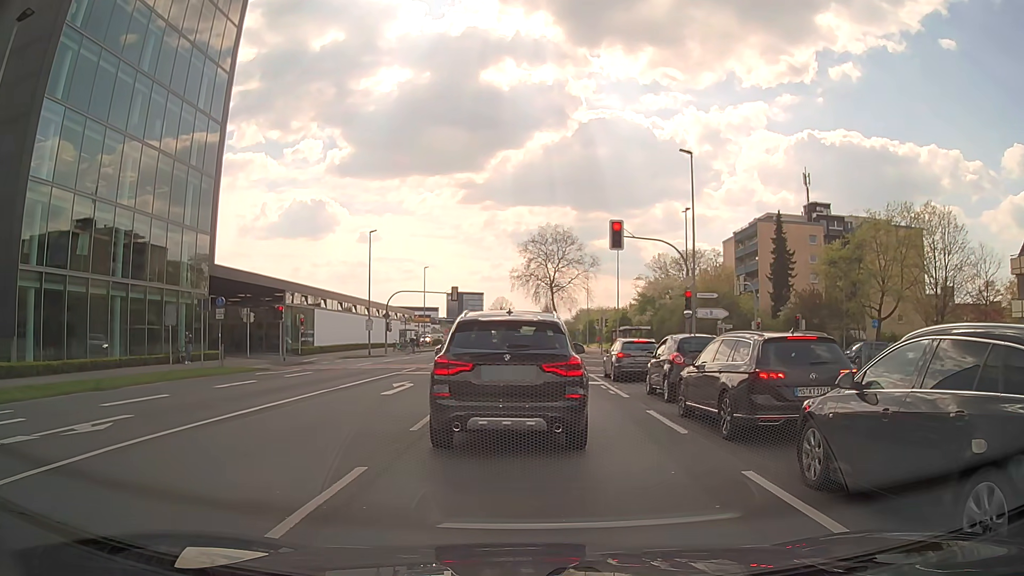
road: secondary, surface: asphalt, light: Day
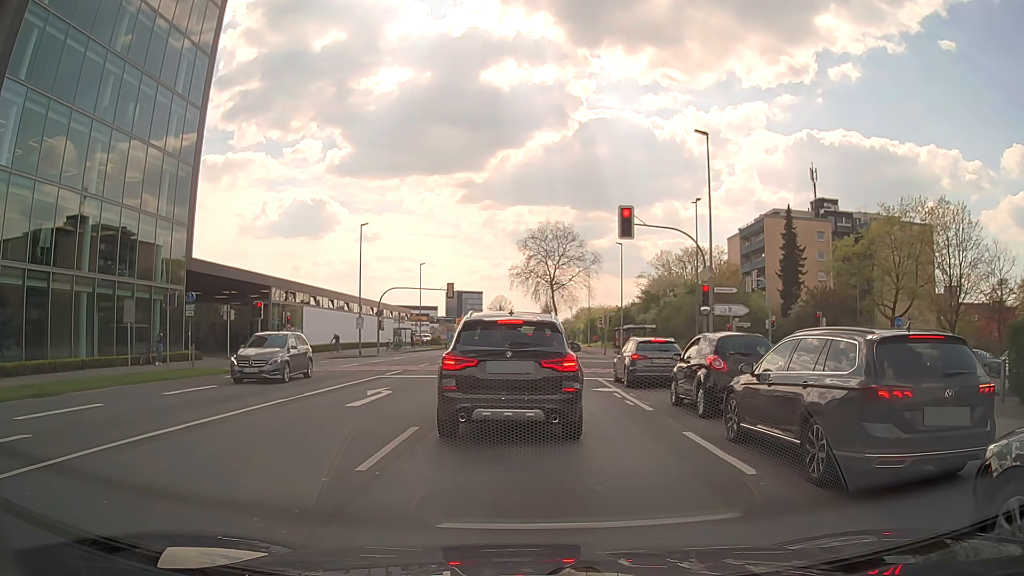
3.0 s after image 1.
(0.0, +3.0) m; 0°
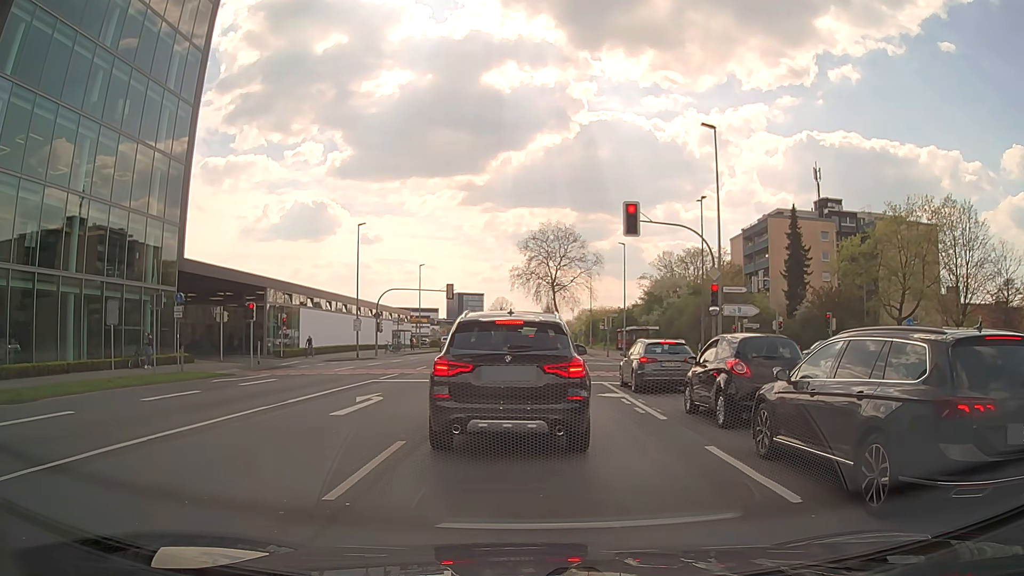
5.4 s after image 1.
(0.0, +1.2) m; 0°
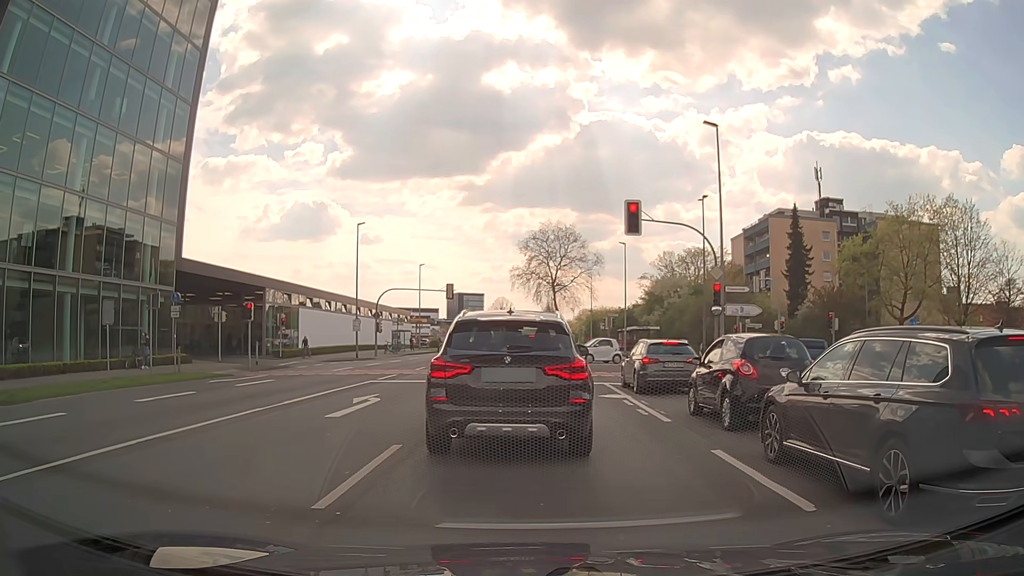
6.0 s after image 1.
(0.0, +0.3) m; 0°
